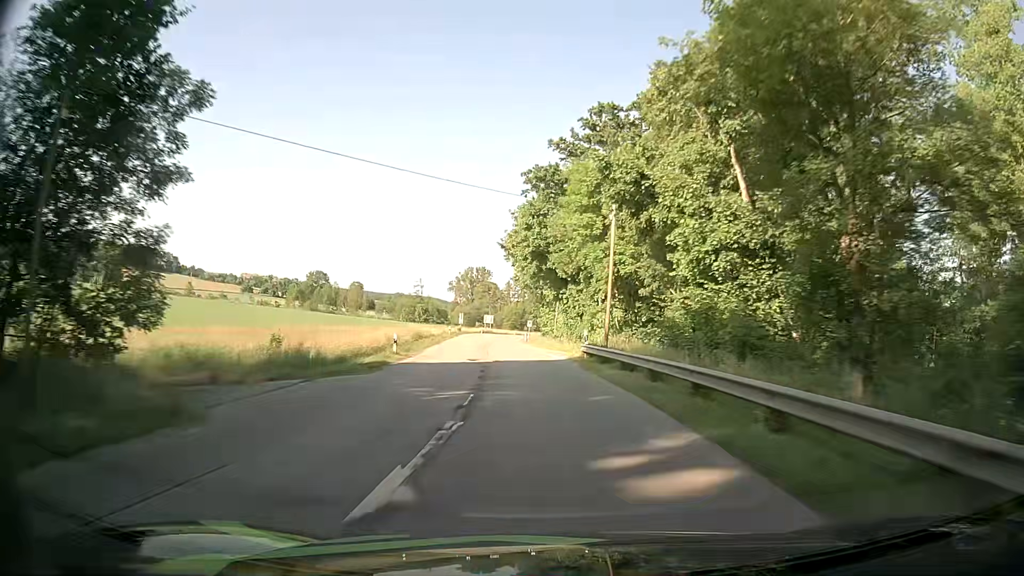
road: secondary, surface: asphalt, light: Day
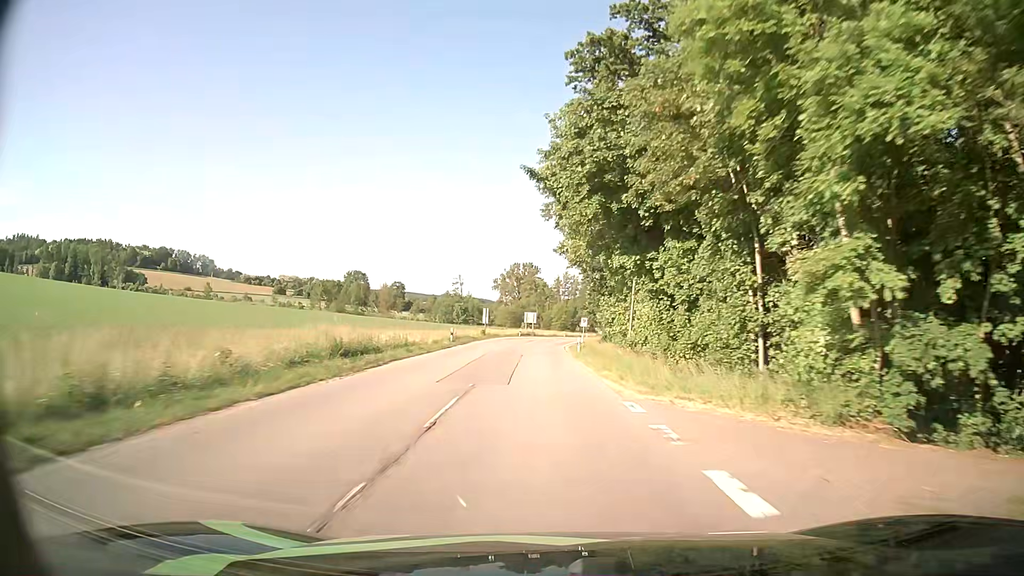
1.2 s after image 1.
(-1.1, +28.0) m; -4°
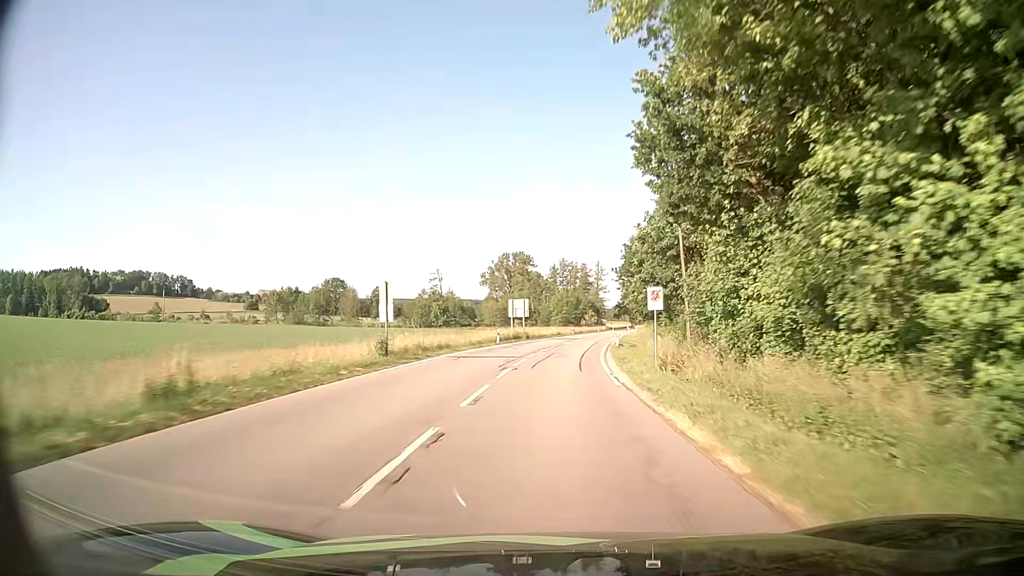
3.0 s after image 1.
(-0.7, +40.8) m; 0°
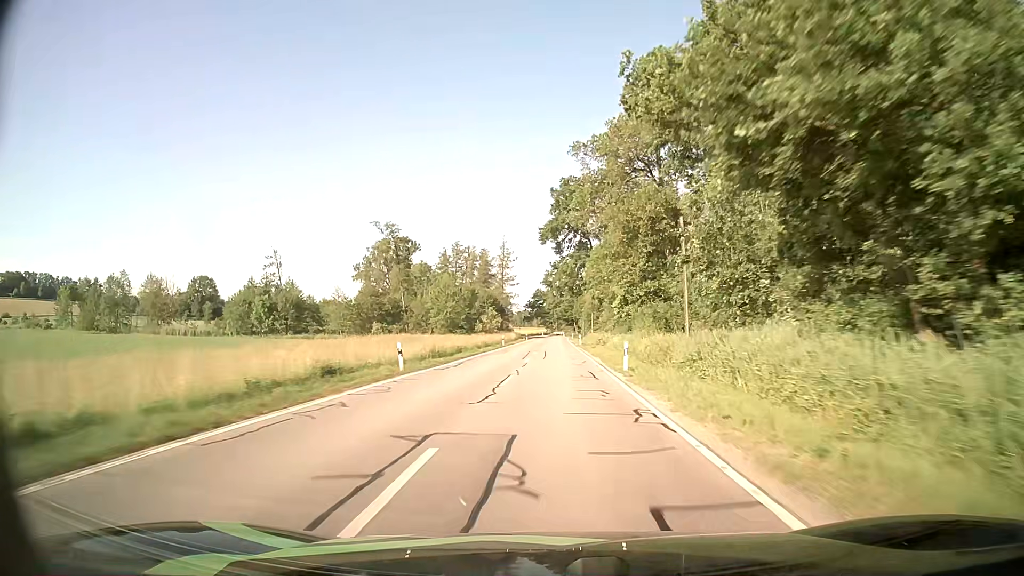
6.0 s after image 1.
(+4.7, +67.3) m; +8°
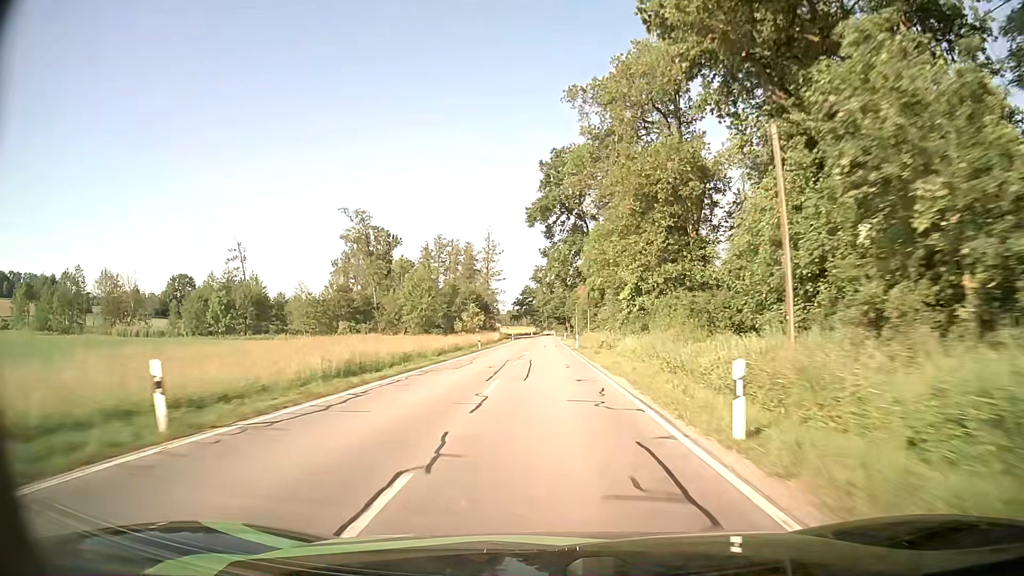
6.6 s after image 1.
(0.0, +14.1) m; 0°
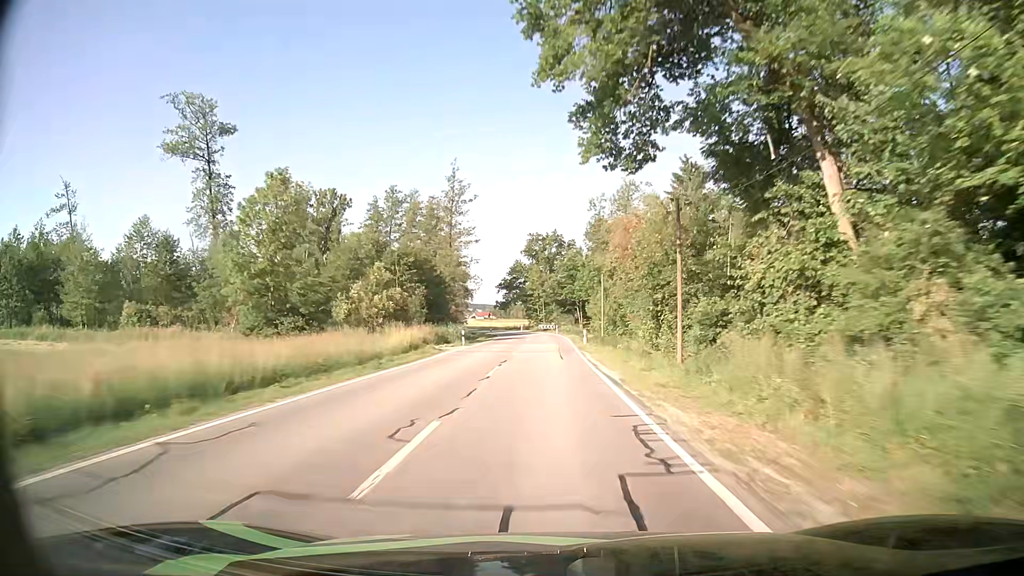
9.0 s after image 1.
(+0.3, +57.1) m; 0°
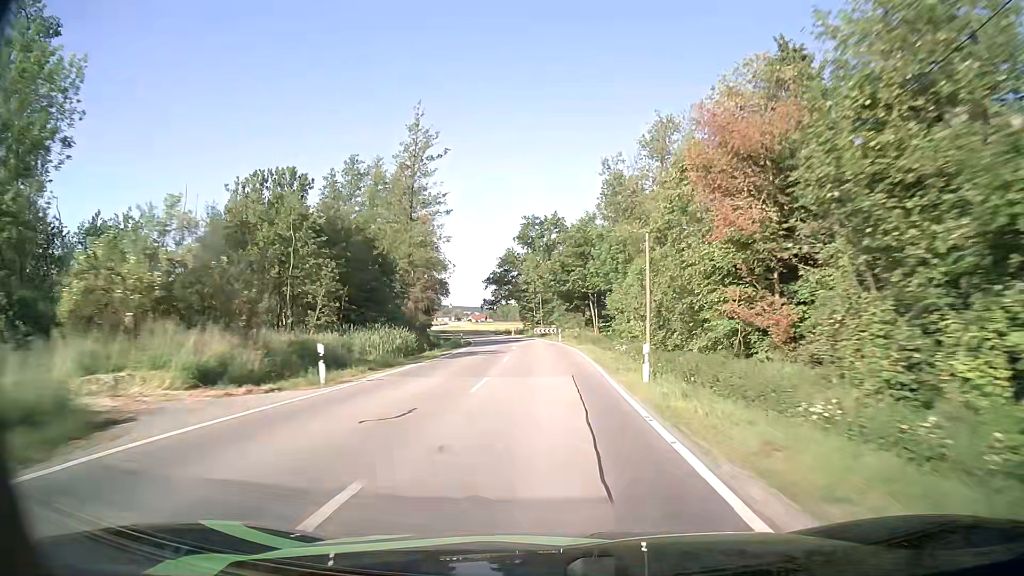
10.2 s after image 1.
(+0.1, +27.2) m; 0°
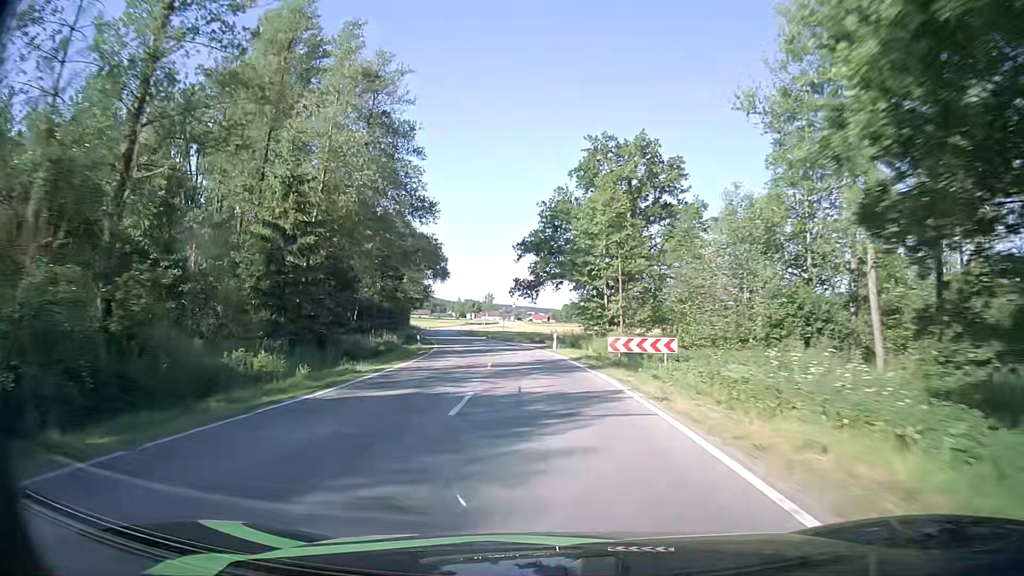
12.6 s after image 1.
(-0.9, +53.3) m; -5°
(0, +10) (0, +20) (-1, +30) (-2, +40) (-3, +50) (-5, +60) (-7, +69) (-9, +79) (-11, +89) (-13, +99) m
